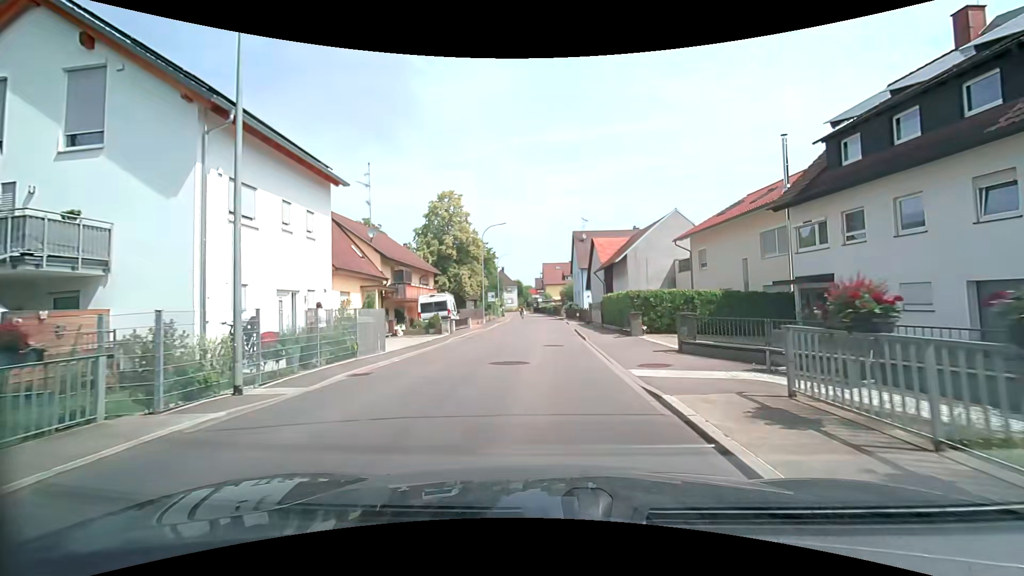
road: tertiary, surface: asphalt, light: Day
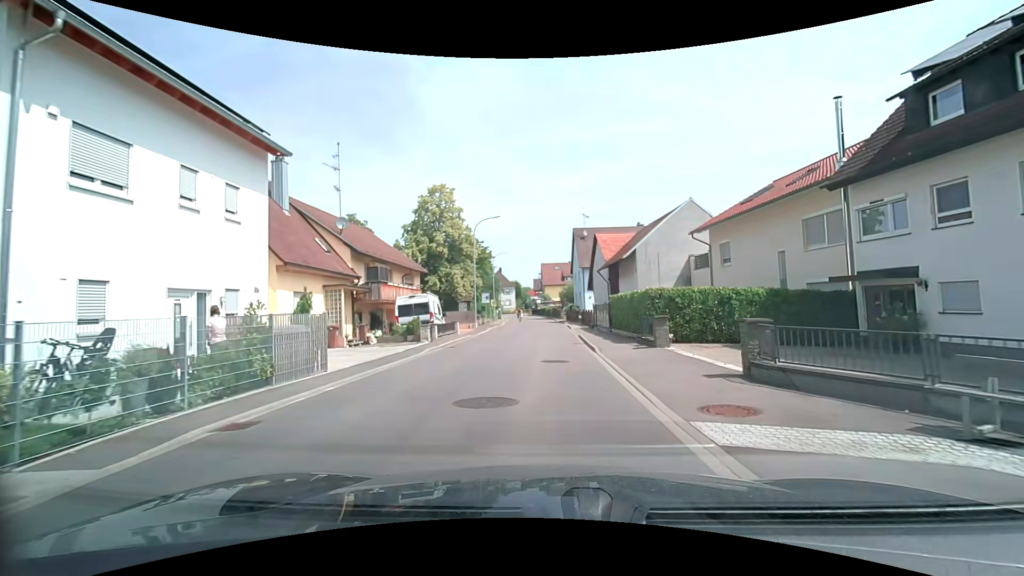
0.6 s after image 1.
(0.0, +4.5) m; 0°
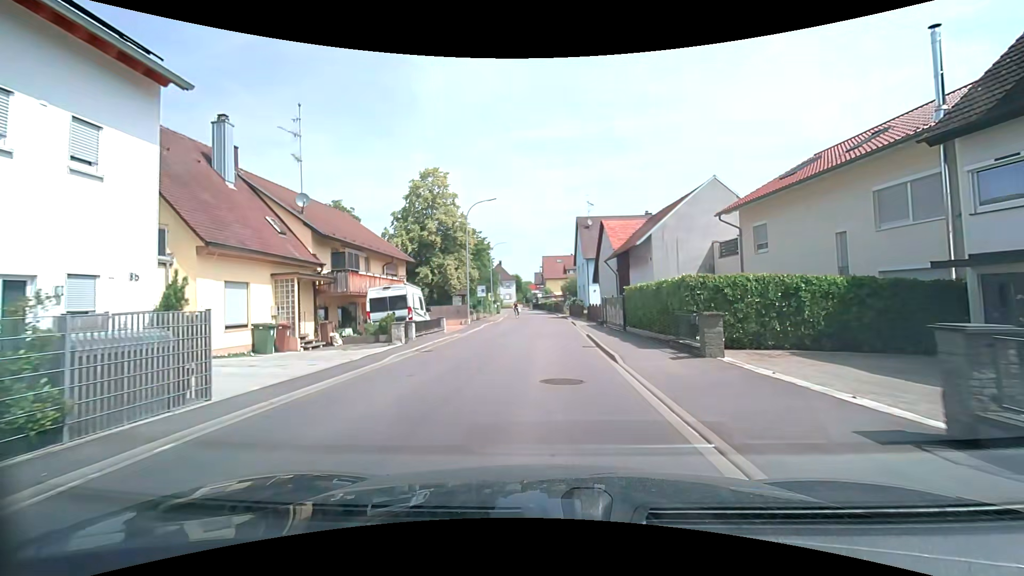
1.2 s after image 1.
(0.0, +4.5) m; 0°
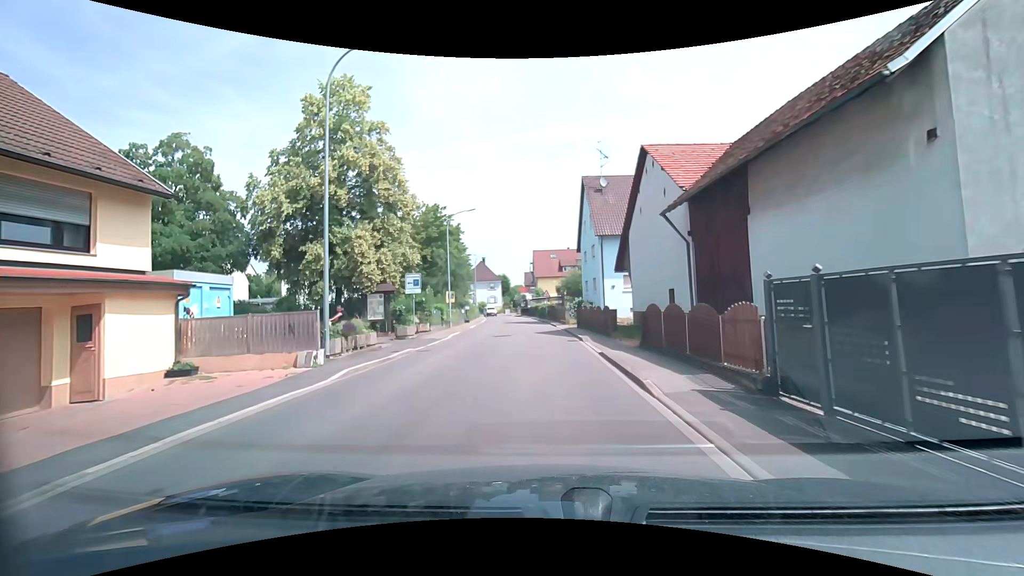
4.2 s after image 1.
(+0.1, +22.7) m; 0°
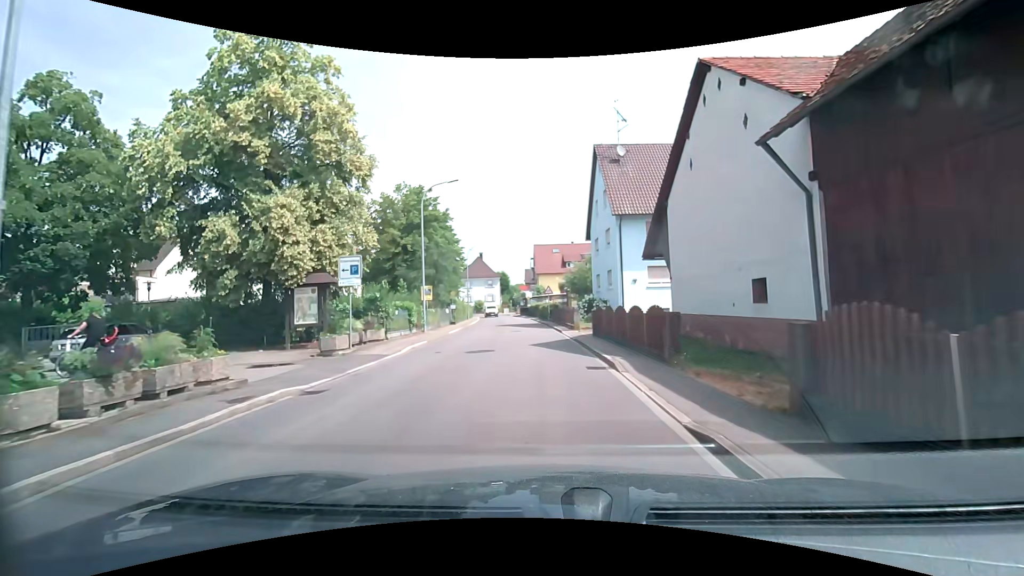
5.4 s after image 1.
(+0.1, +8.5) m; 0°
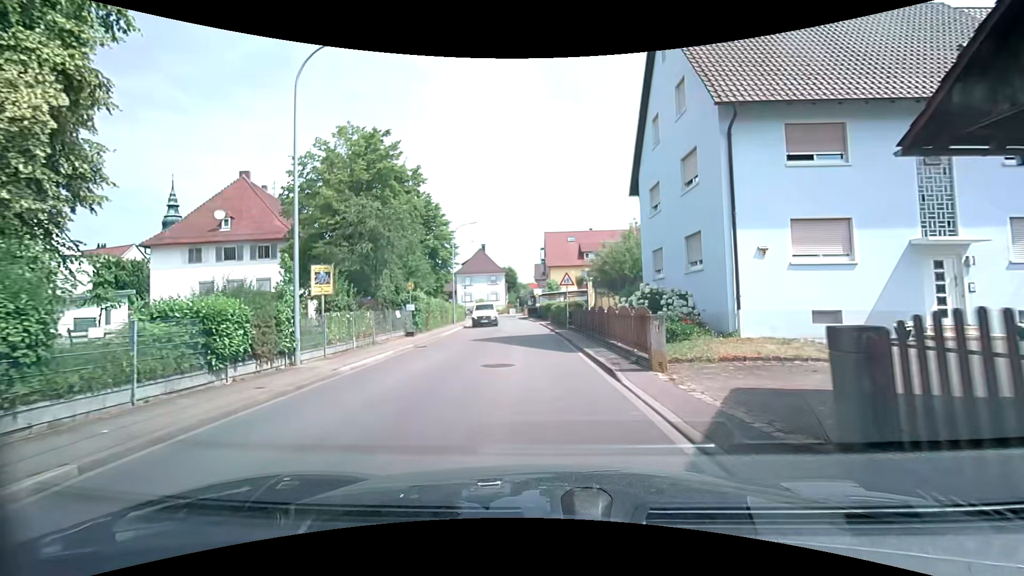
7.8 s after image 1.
(-0.2, +16.3) m; -1°
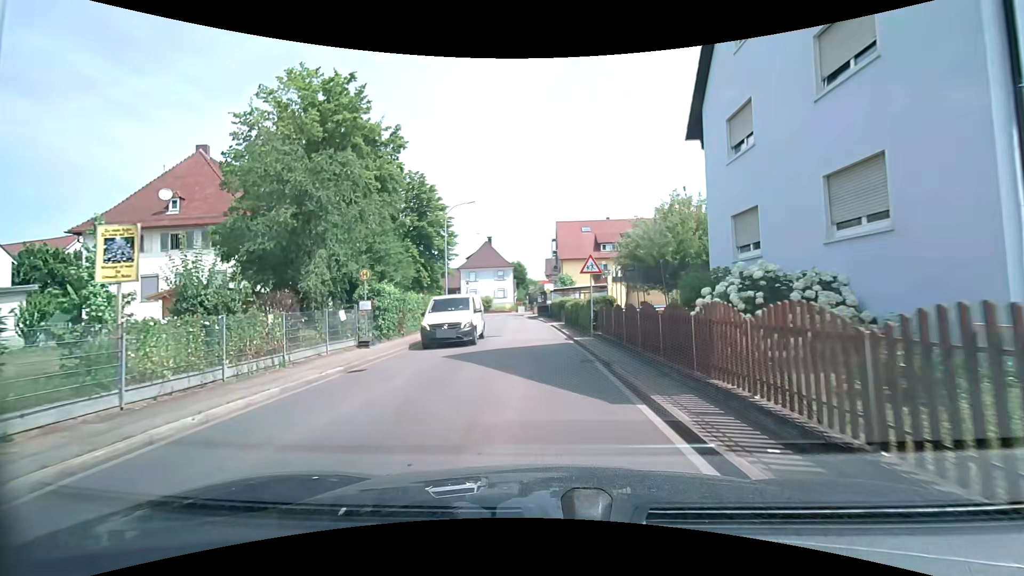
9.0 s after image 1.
(-0.1, +7.9) m; -1°
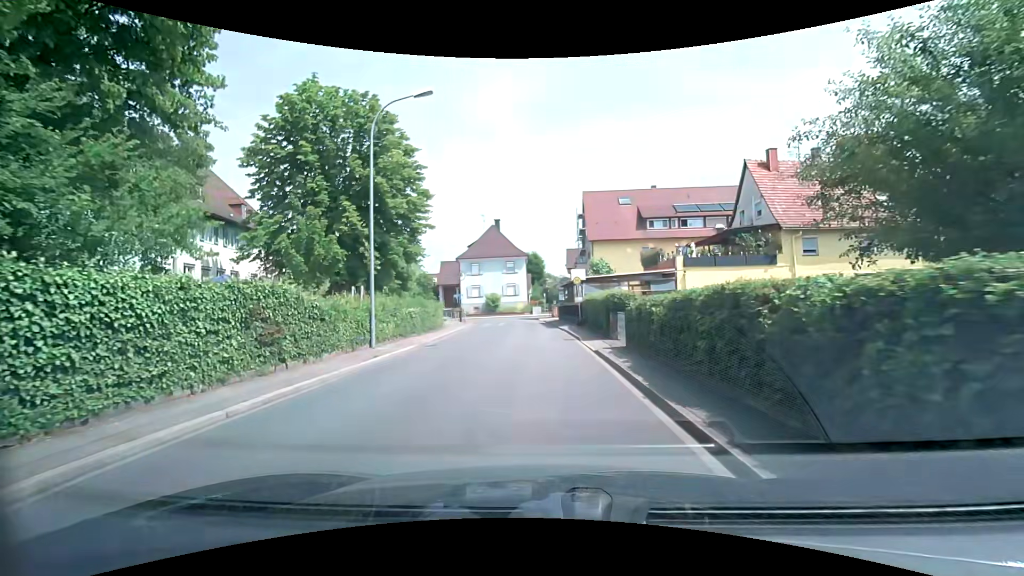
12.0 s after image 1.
(-0.5, +18.9) m; -3°
(0, +10) (0, +20) (0, +30) (-1, +40) (-1, +50) (-4, +60) (-11, +66) (-21, +68) (-31, +71) (-41, +72) m
